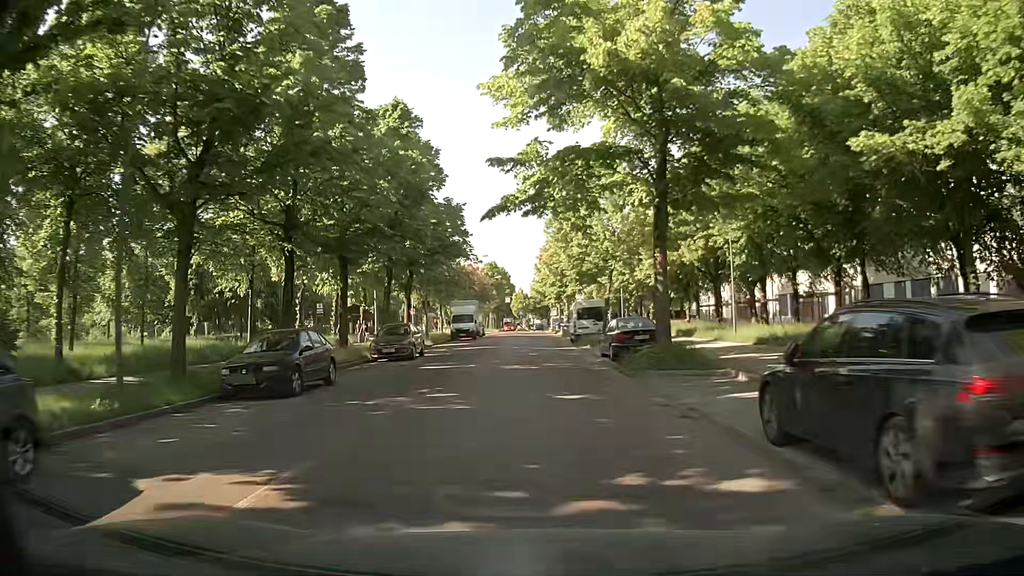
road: residential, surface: asphalt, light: Day
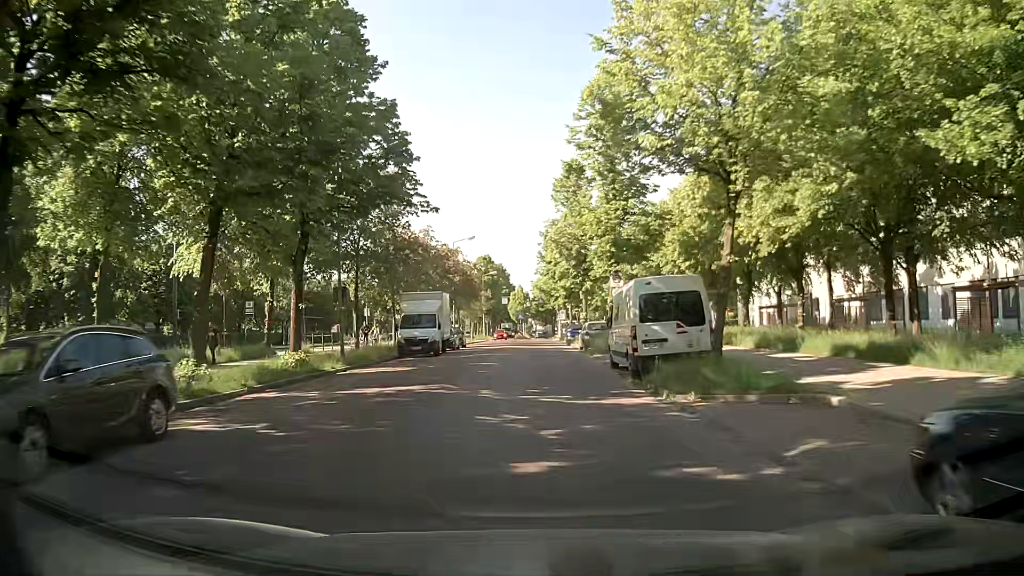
(0.0, +21.7) m; 0°
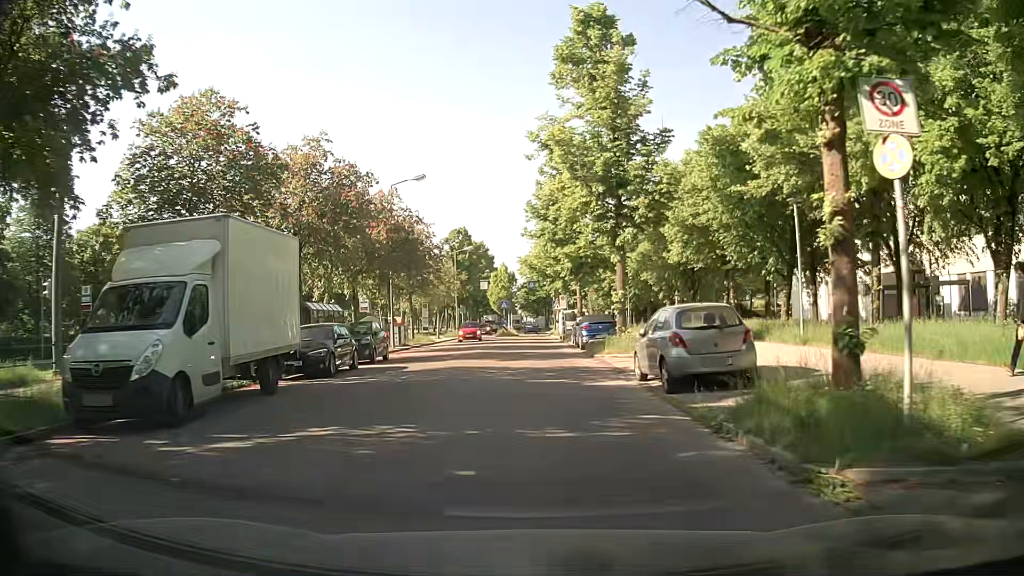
(+0.3, +23.3) m; +3°
(0, +10) (-1, +20) (-1, +30) (-2, +40) (-2, +50) (-2, +60) (-2, +70) (-3, +80) (-3, +90) (-4, +100) m
